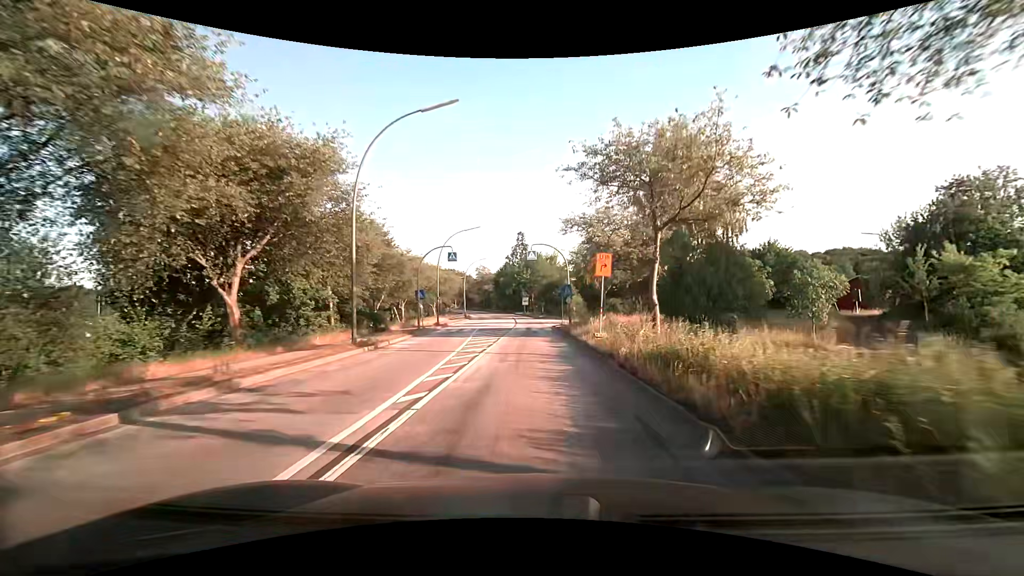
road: secondary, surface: asphalt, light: Day
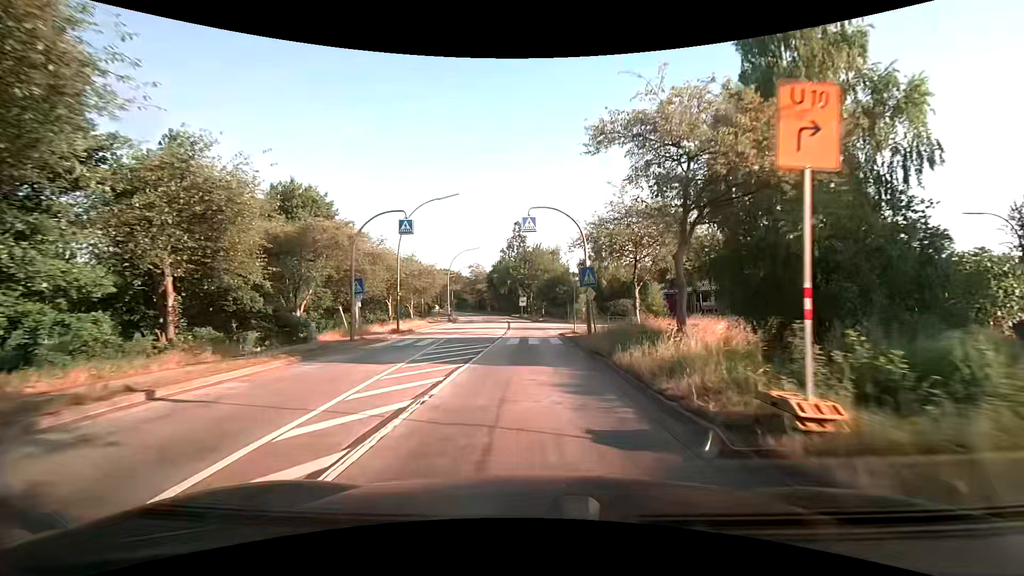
(0.0, +14.5) m; +1°
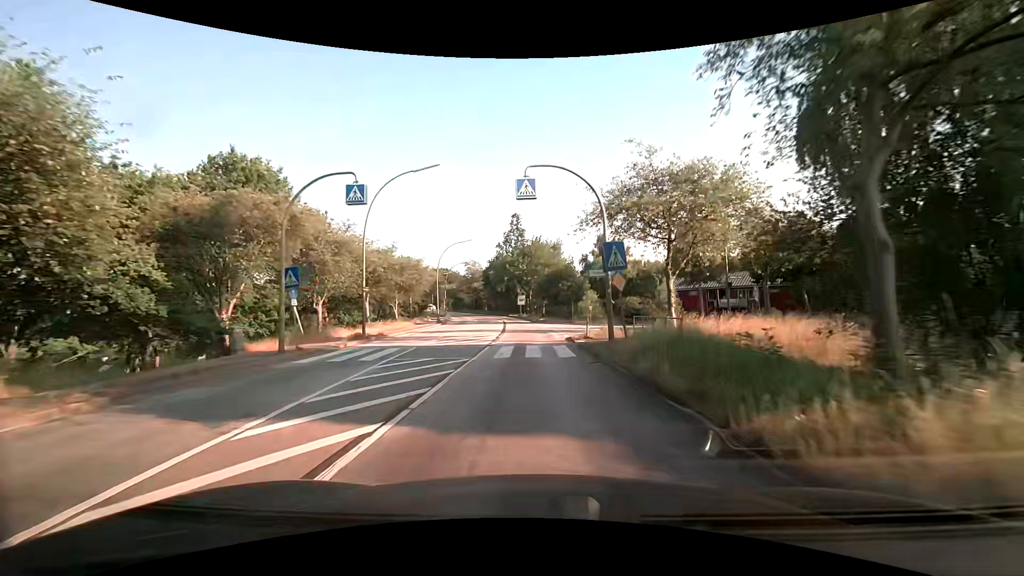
(0.0, +7.2) m; 0°
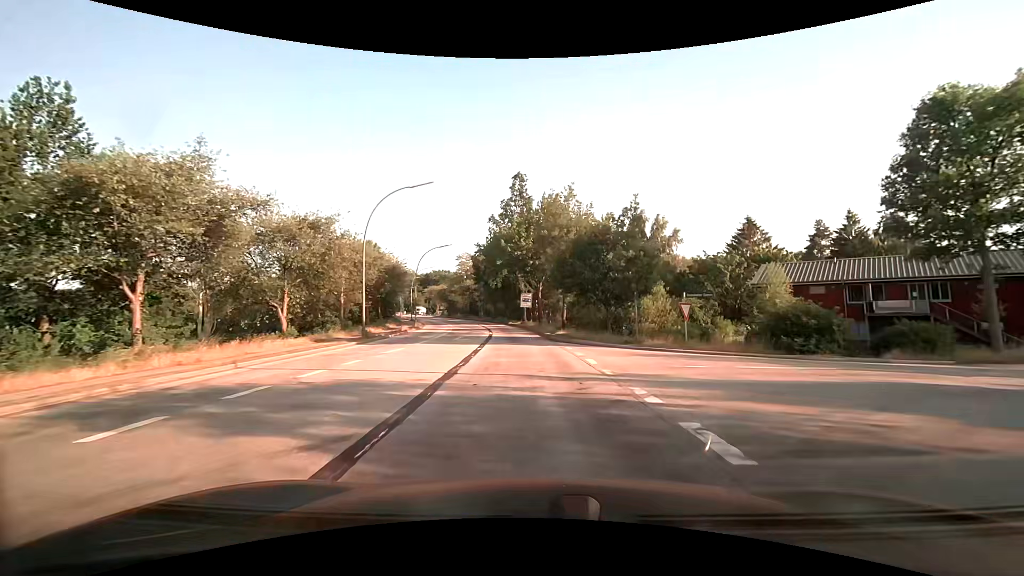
(-0.2, +28.5) m; -1°
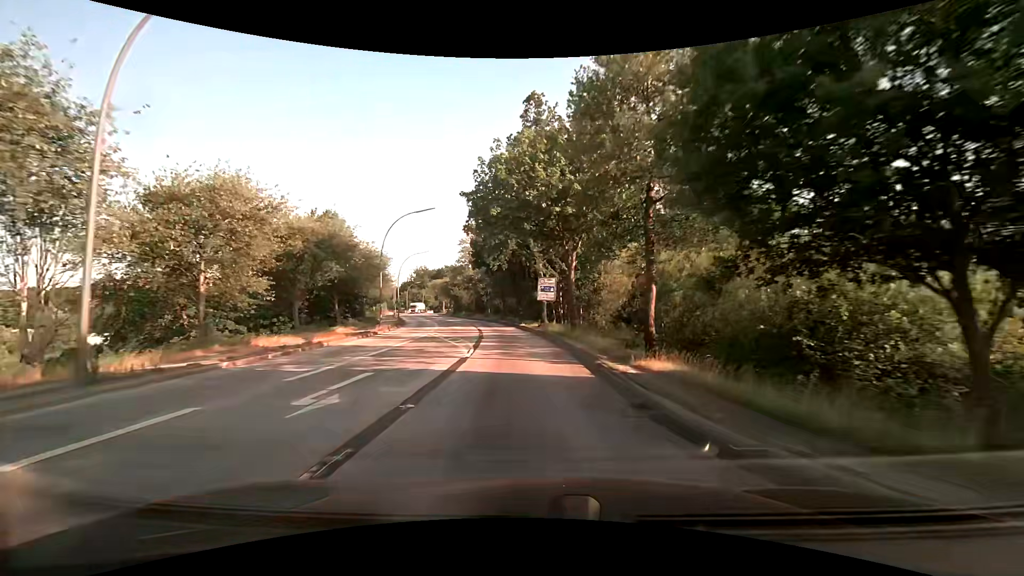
(-0.4, +20.8) m; -2°
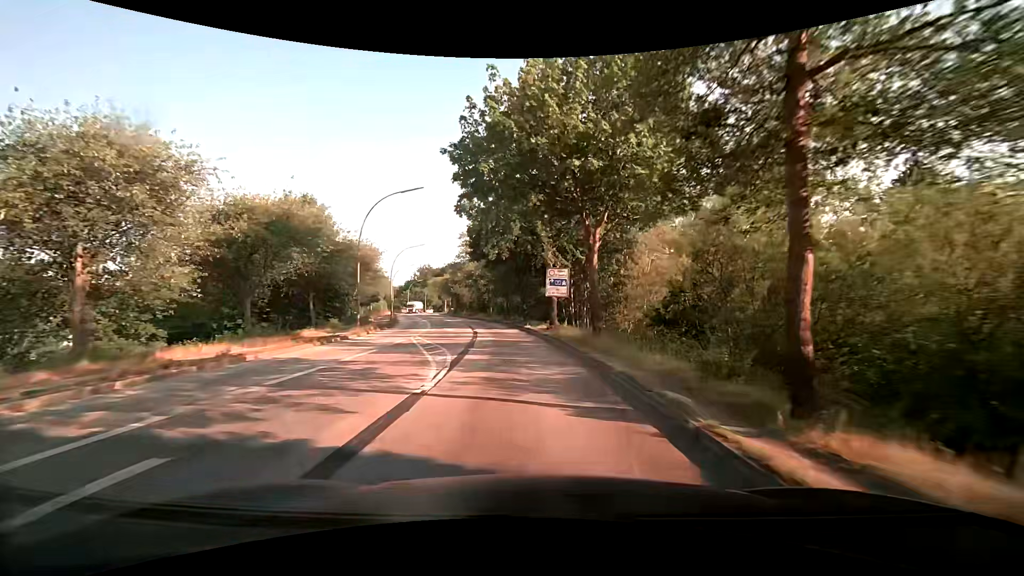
(0.0, +6.8) m; -1°
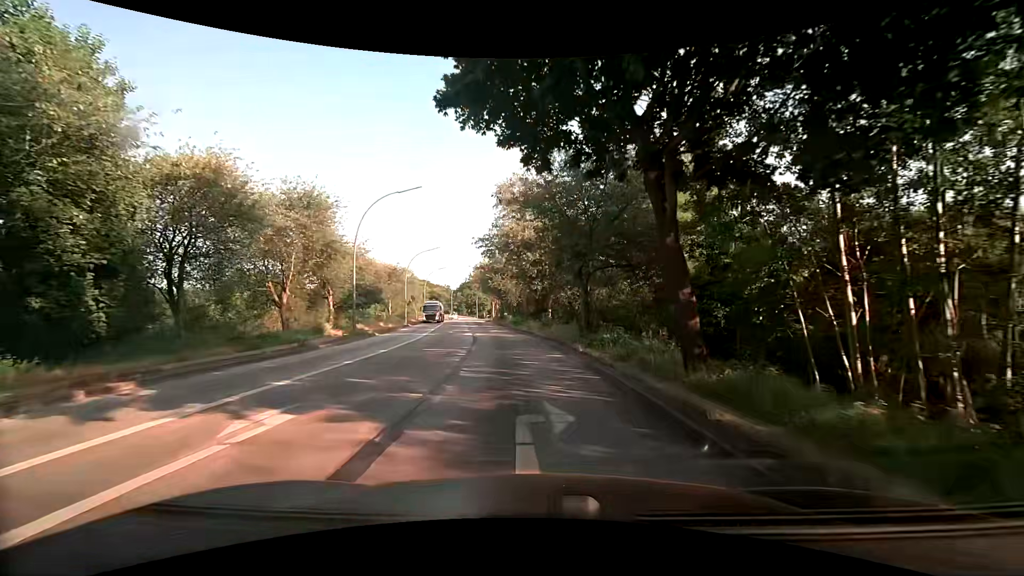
(-1.8, +32.6) m; -7°
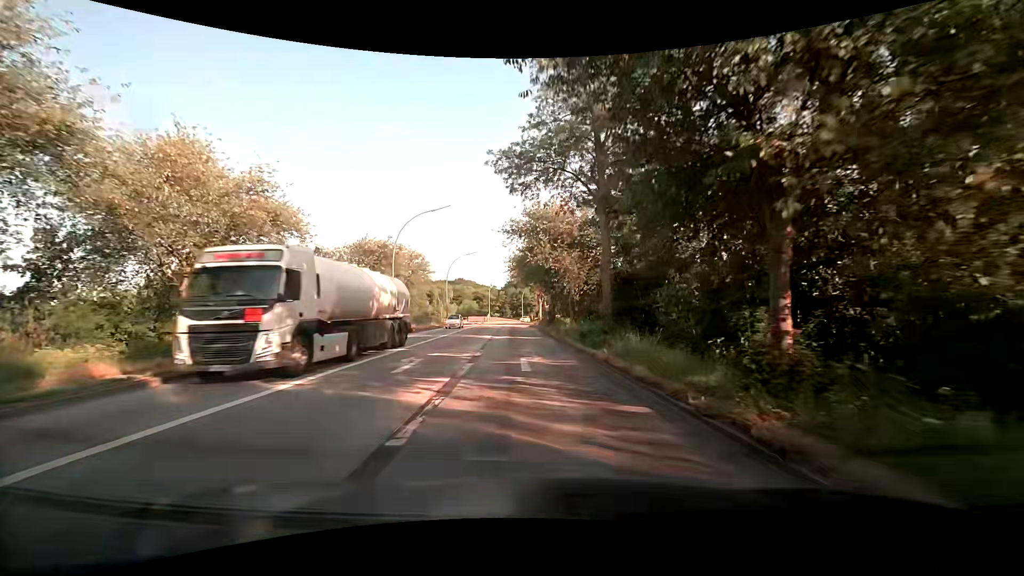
(-1.7, +26.1) m; -6°
(0, +10) (-1, +20) (-1, +30) (-2, +40) (-2, +50) (-2, +60) (-3, +70) (-2, +80) (-1, +90) (0, +100) m
